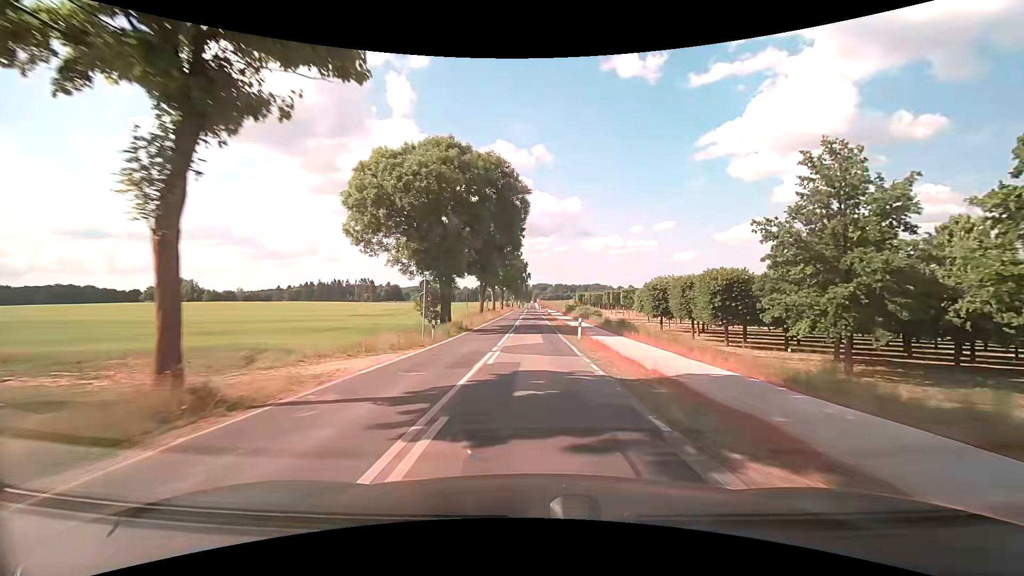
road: tertiary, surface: asphalt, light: Day
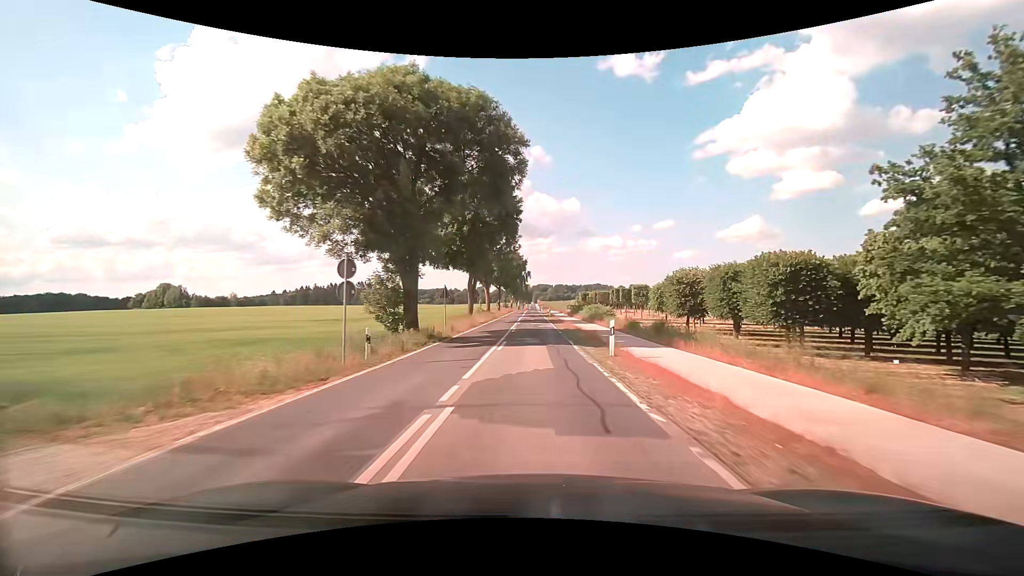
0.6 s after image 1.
(+0.1, +10.3) m; 0°
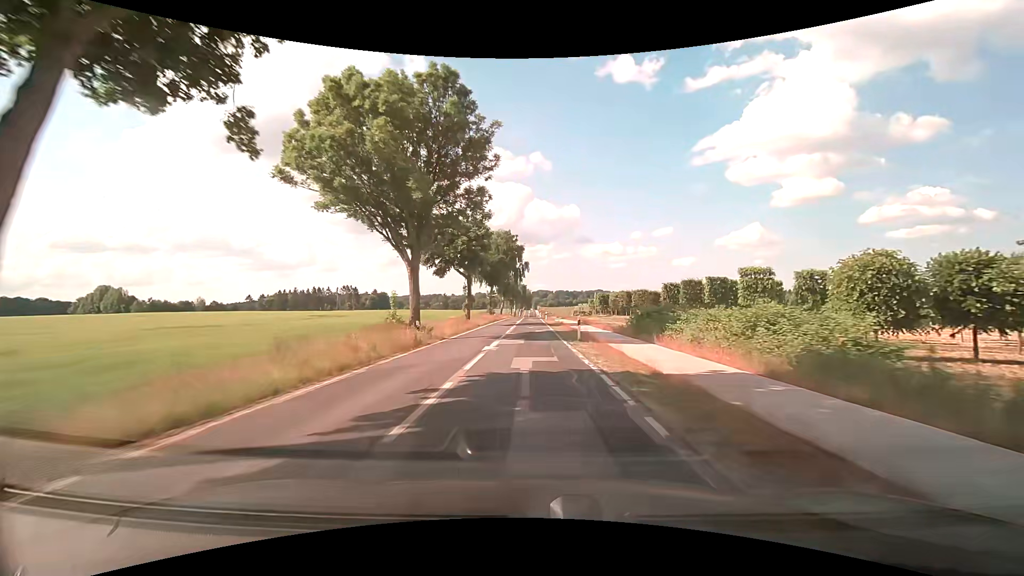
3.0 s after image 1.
(0.0, +42.3) m; 0°
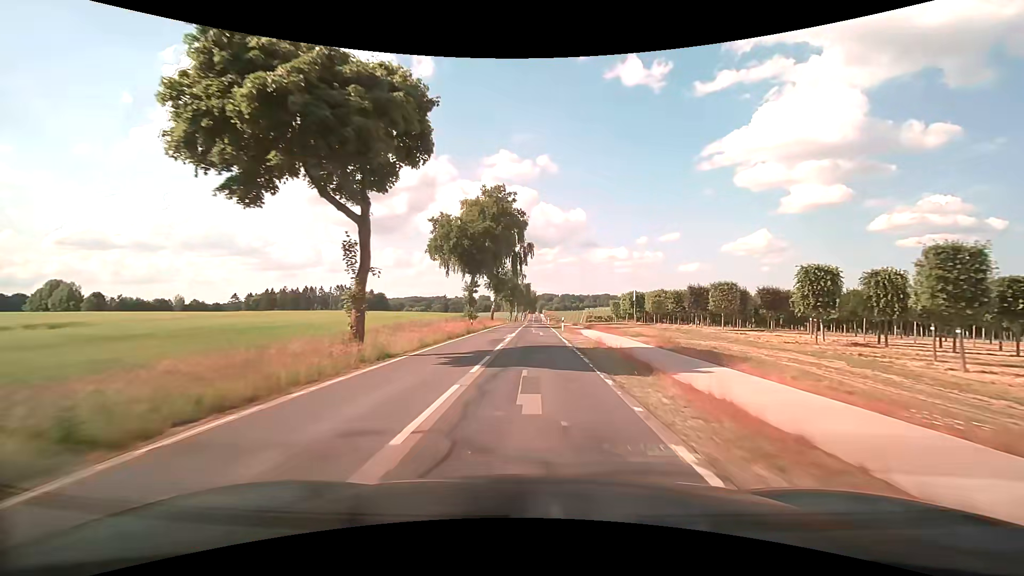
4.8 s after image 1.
(-0.3, +31.0) m; -1°
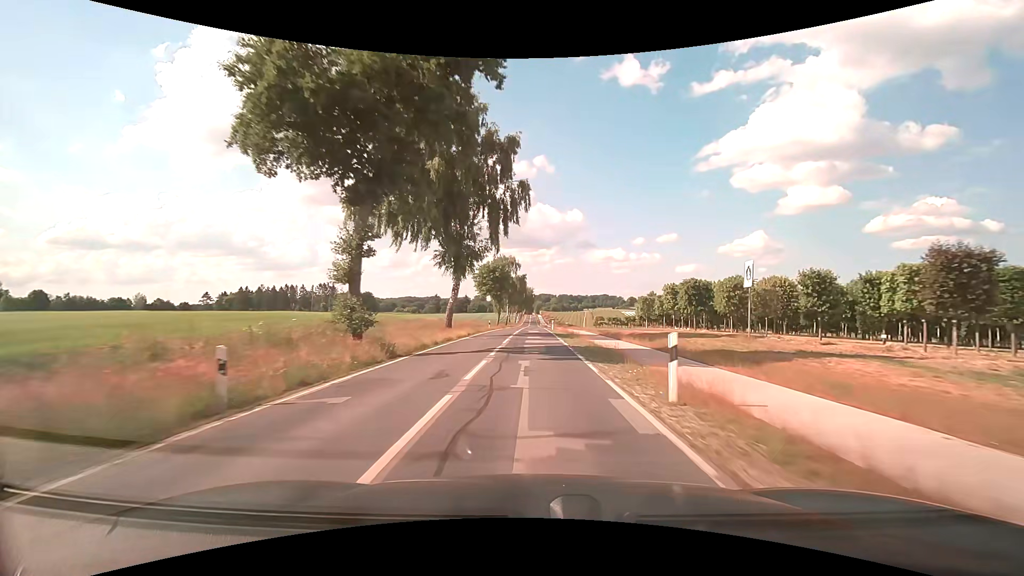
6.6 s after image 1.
(-0.1, +32.2) m; 0°
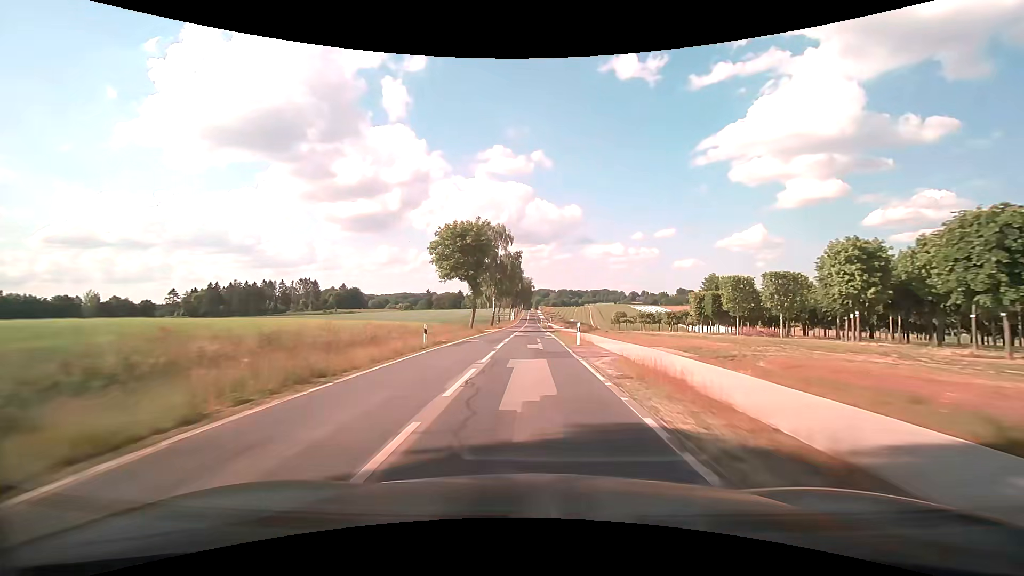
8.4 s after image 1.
(+0.1, +34.4) m; +1°
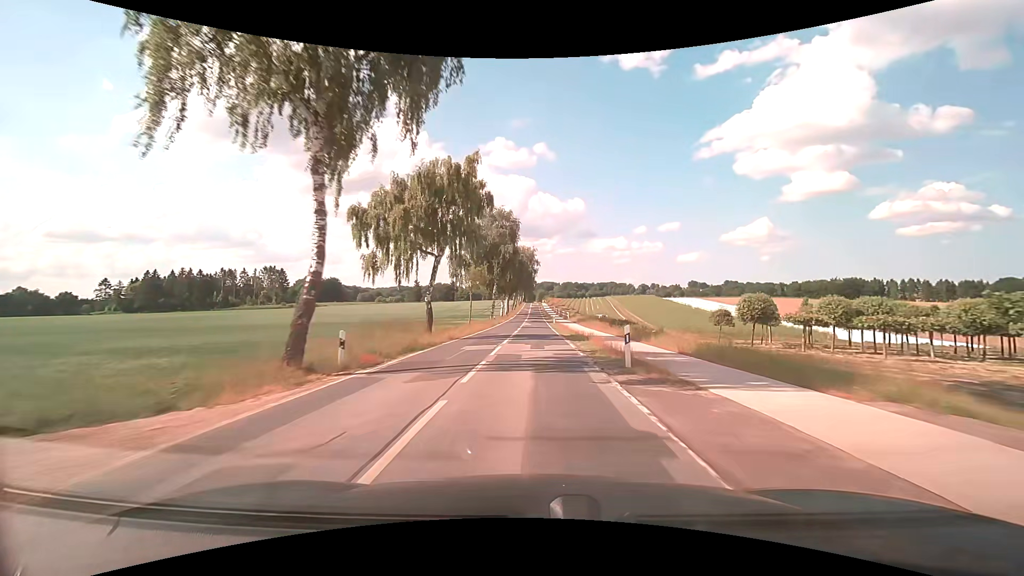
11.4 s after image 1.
(-0.8, +60.8) m; -1°
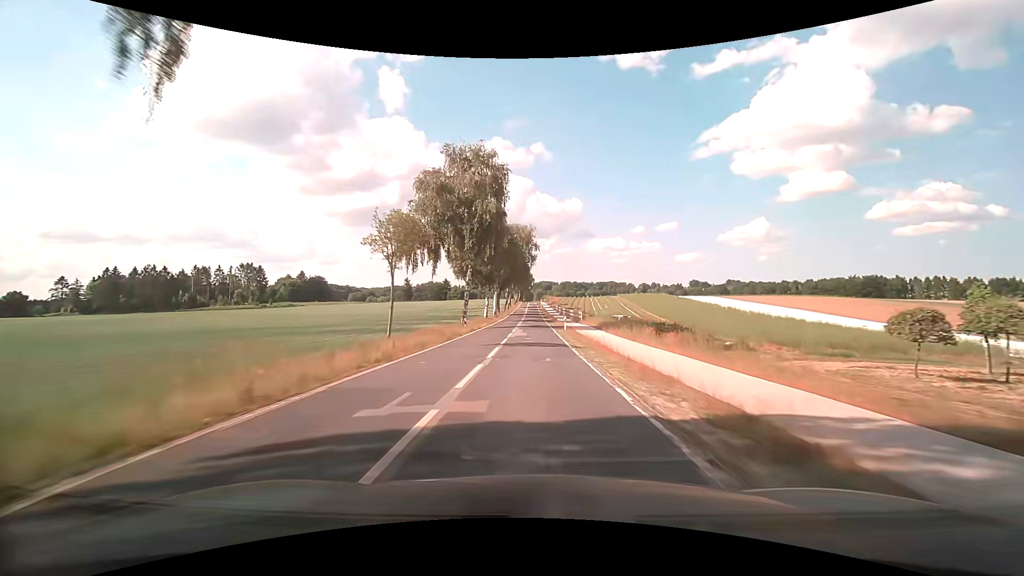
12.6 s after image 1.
(+0.1, +25.5) m; 0°
(0, +10) (0, +20) (0, +30) (0, +40) (0, +50) (0, +60) (0, +70) (0, +80) (0, +90) (0, +100) m
